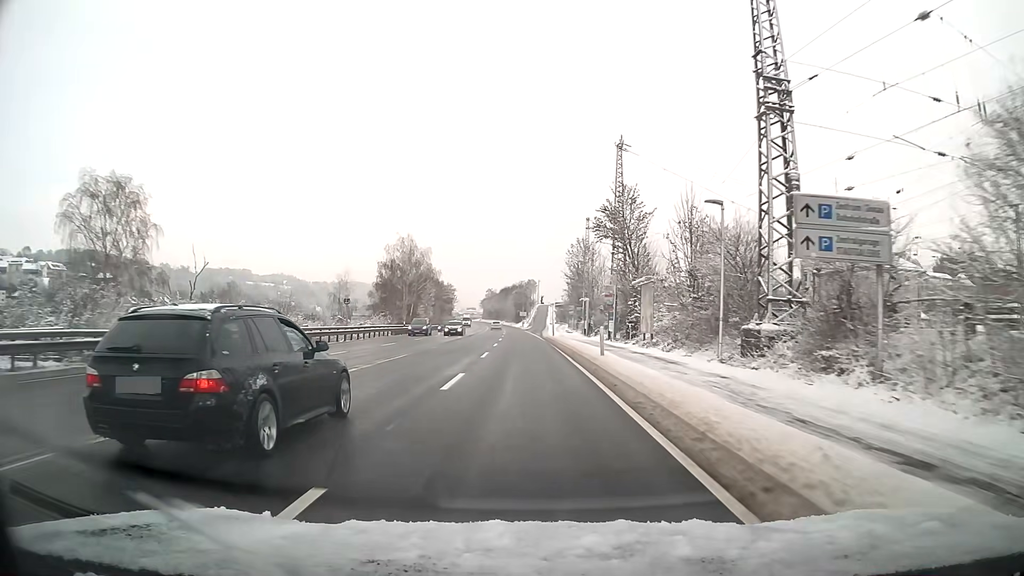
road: primary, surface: asphalt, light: Day
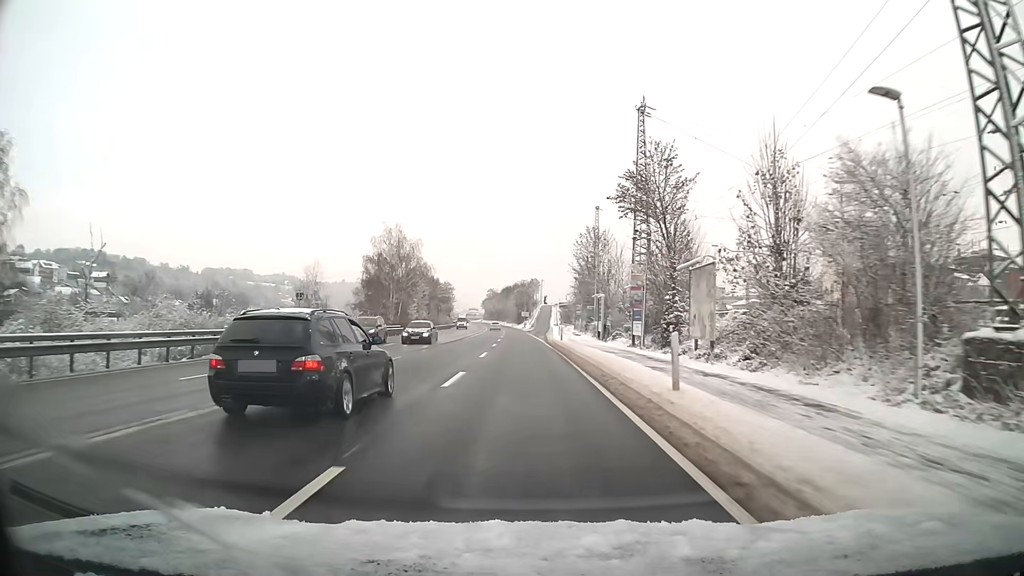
(0.0, +11.3) m; 0°
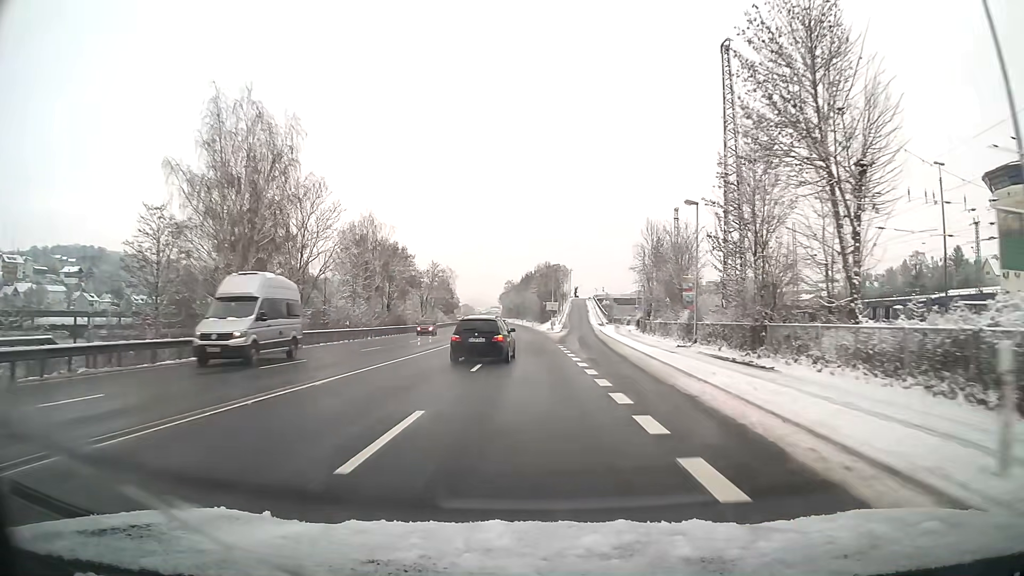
(-1.1, +56.5) m; -2°
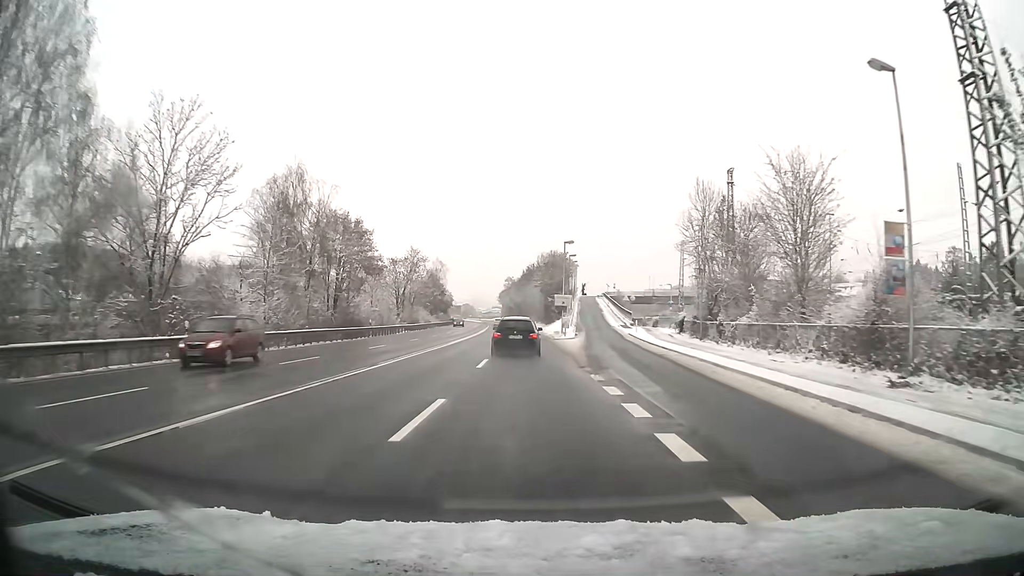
(0.0, +22.7) m; 0°
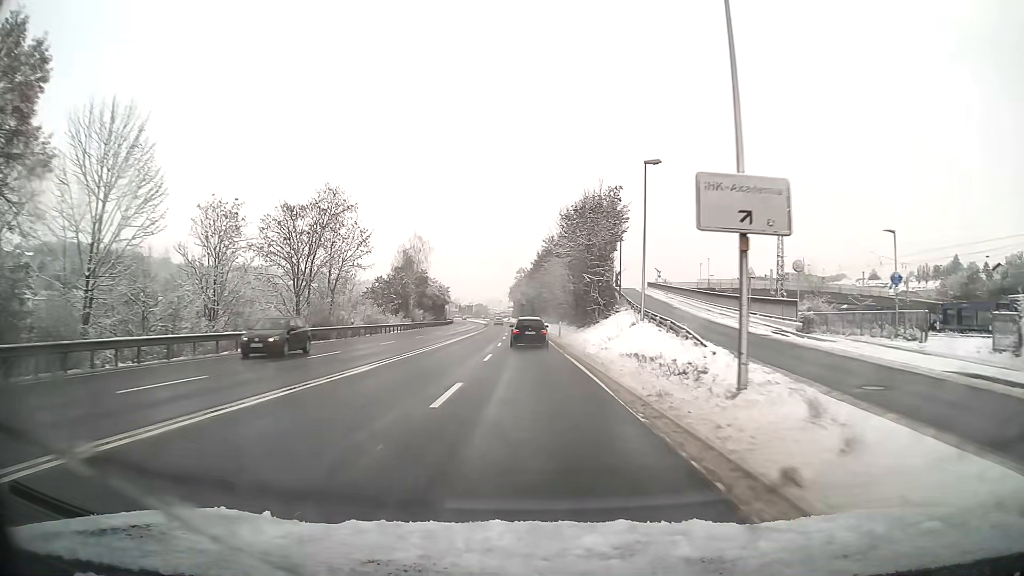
(-0.5, +45.4) m; -2°
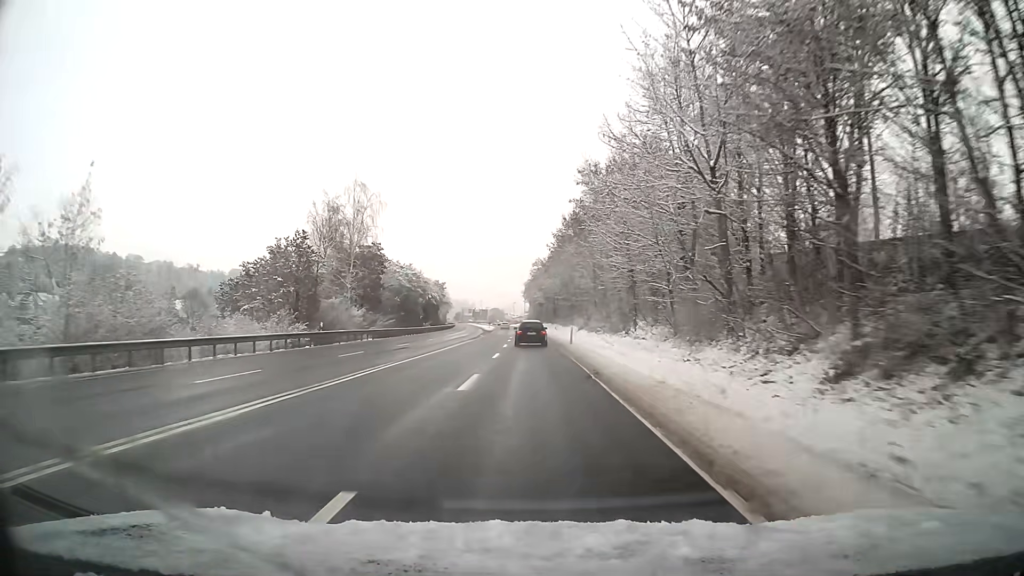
(-0.6, +45.5) m; -2°
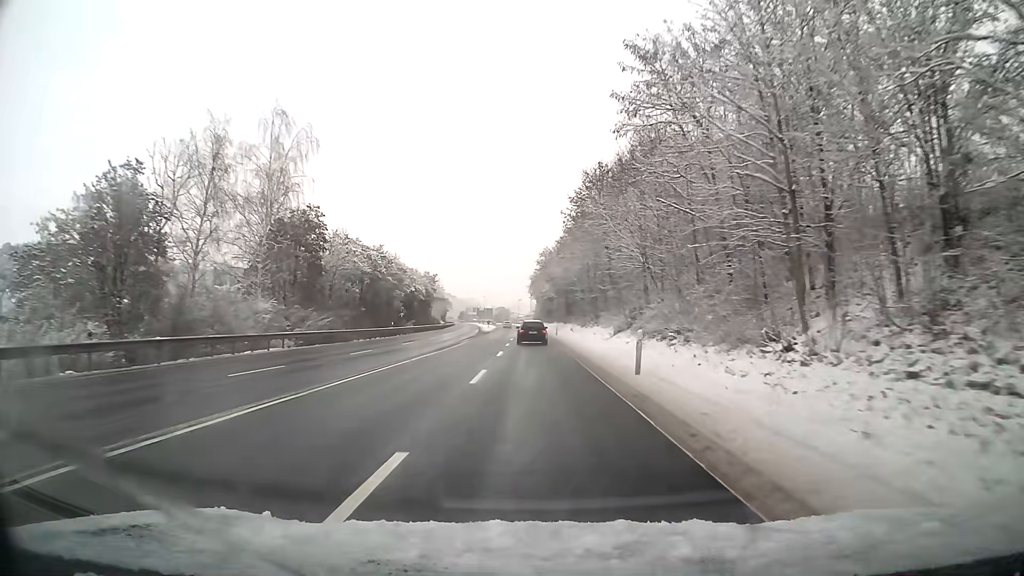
(-0.1, +22.7) m; 0°
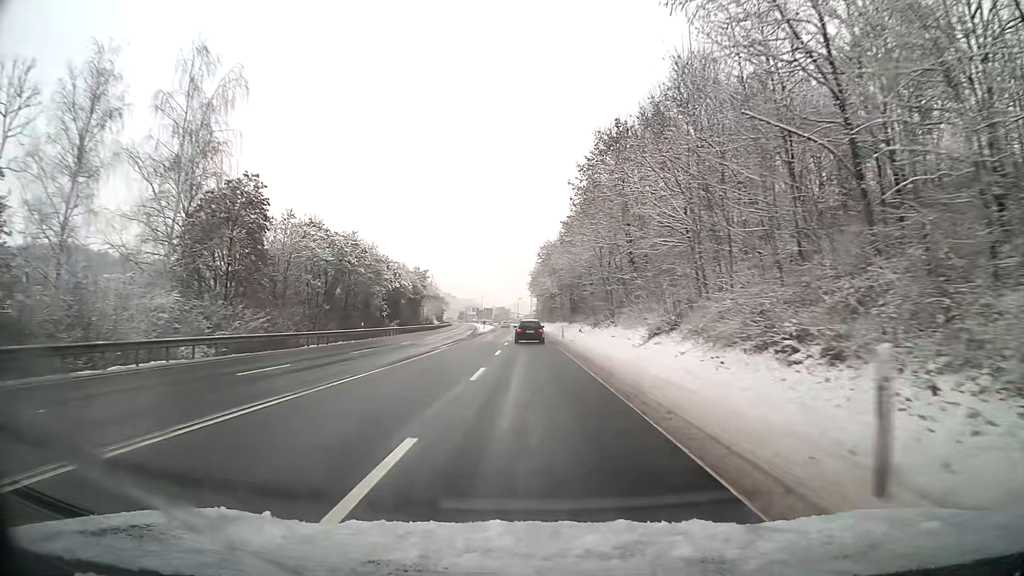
(0.0, +11.3) m; 0°
